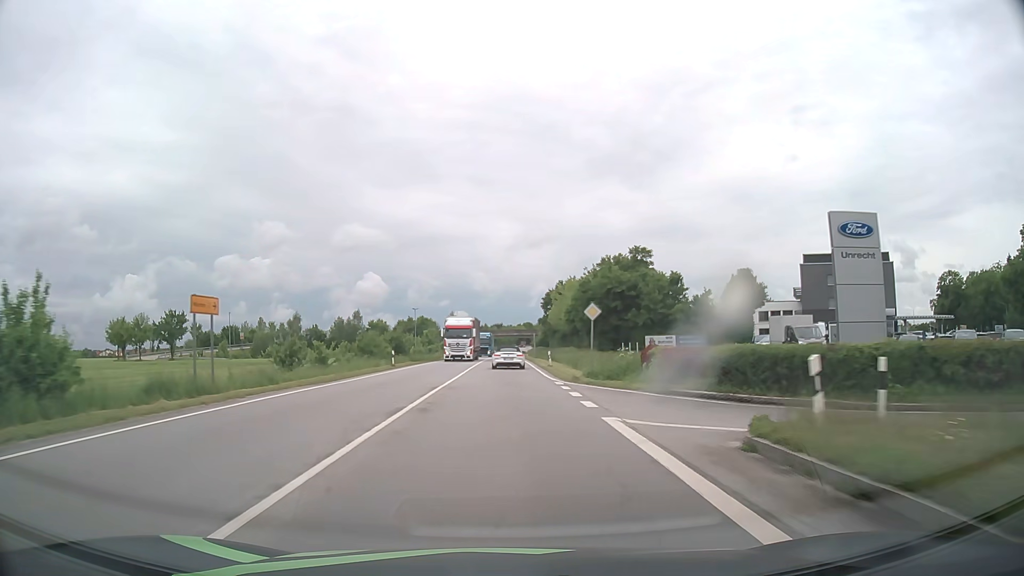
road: primary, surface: asphalt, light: Day
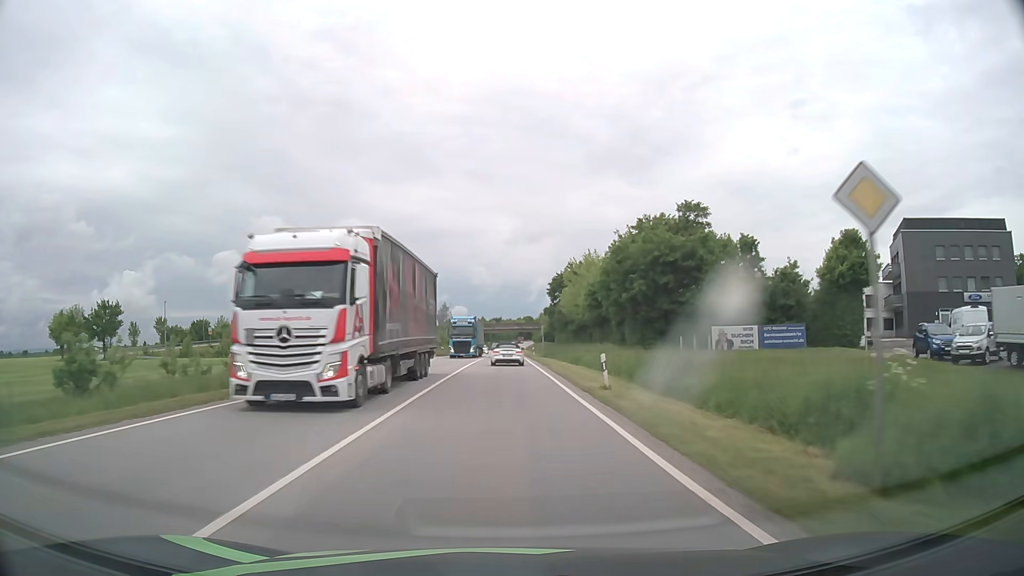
(+0.1, +24.0) m; 0°
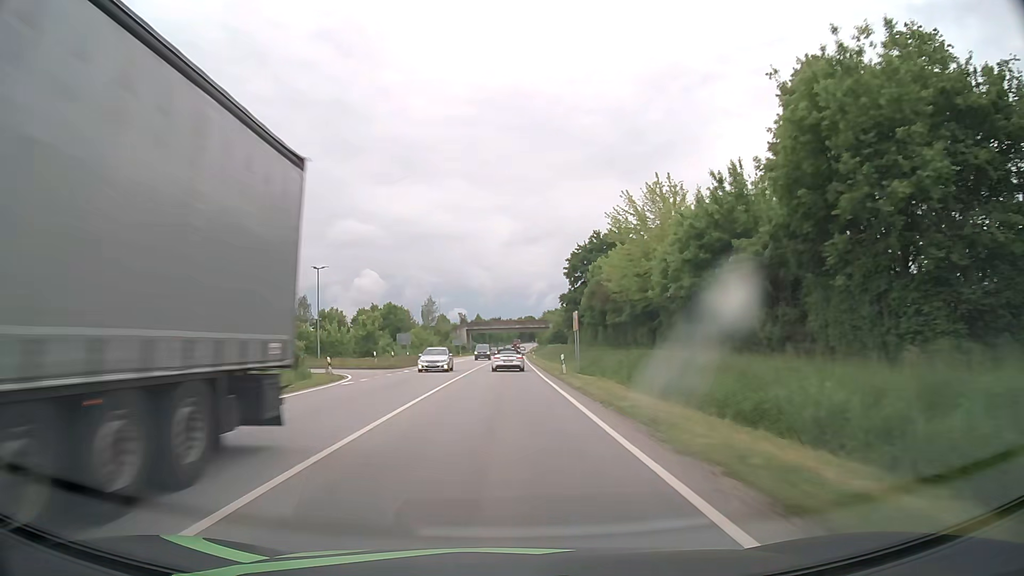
(0.0, +36.1) m; 0°
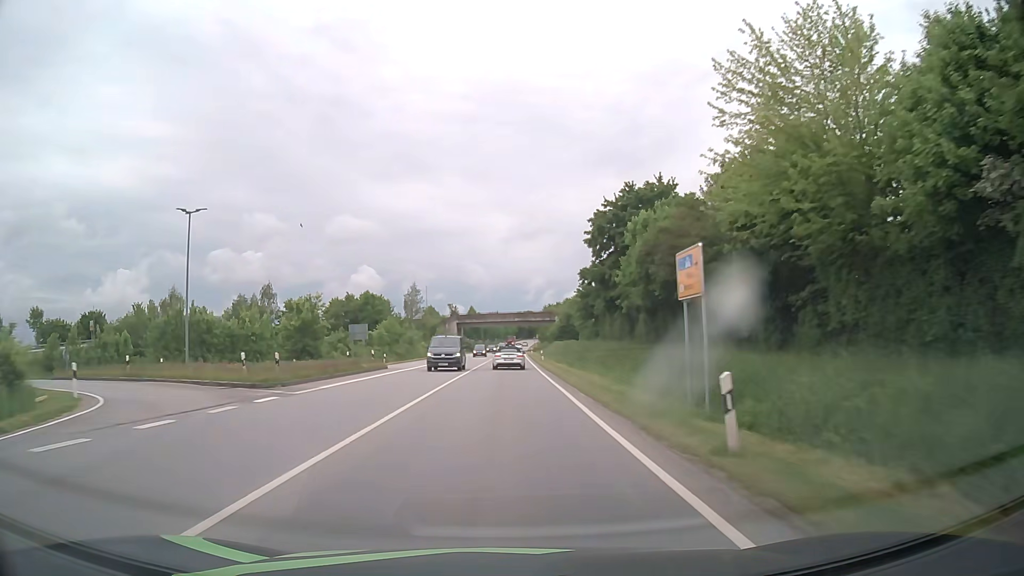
(0.0, +24.4) m; 0°
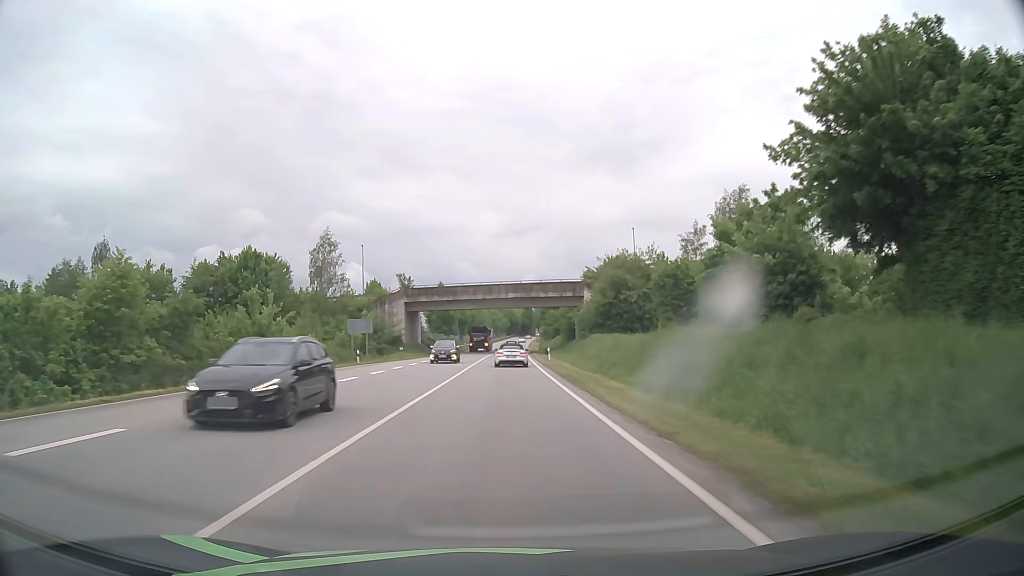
(+0.5, +61.5) m; +1°
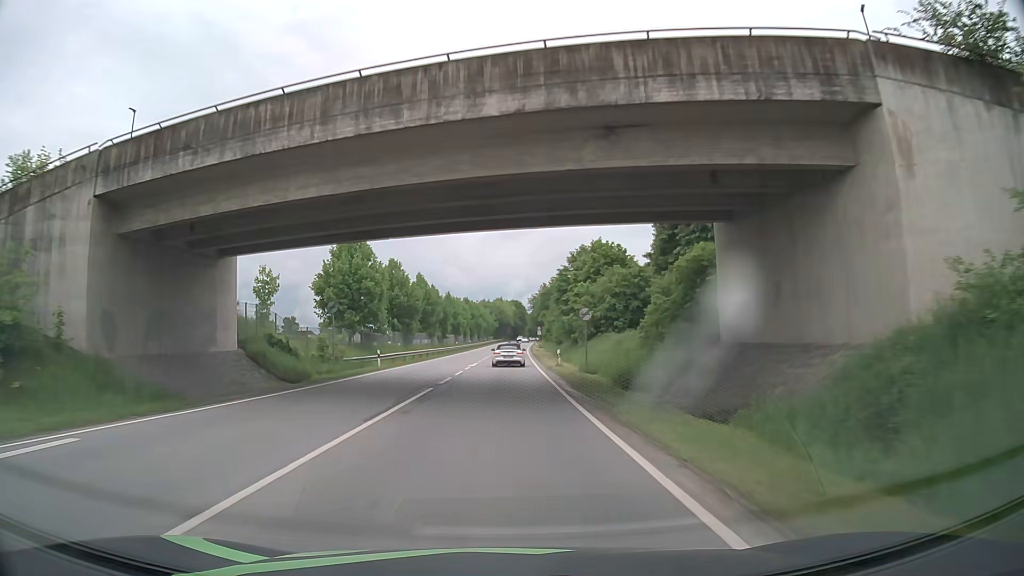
(+0.8, +60.7) m; +1°
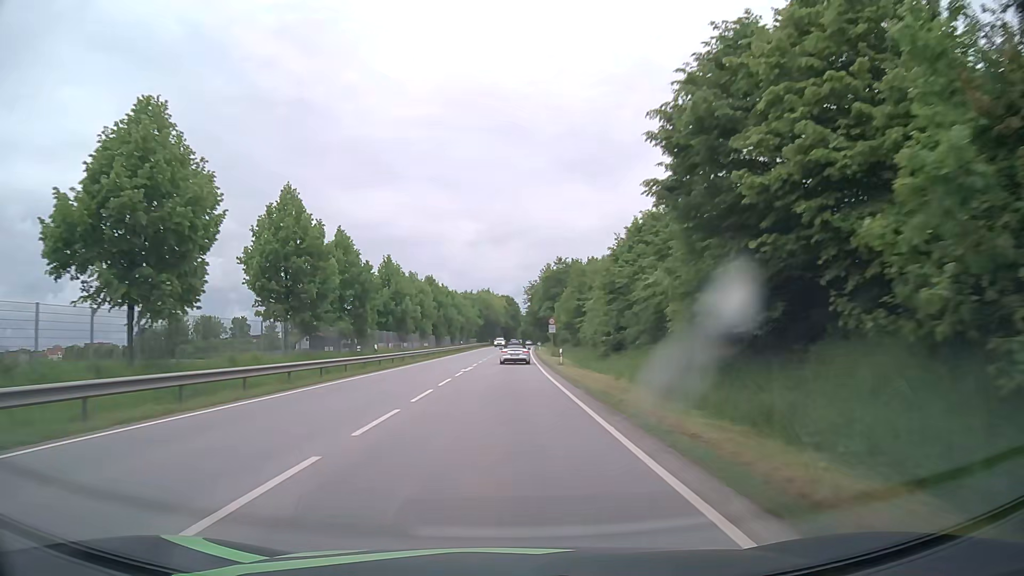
(+0.3, +49.3) m; +1°
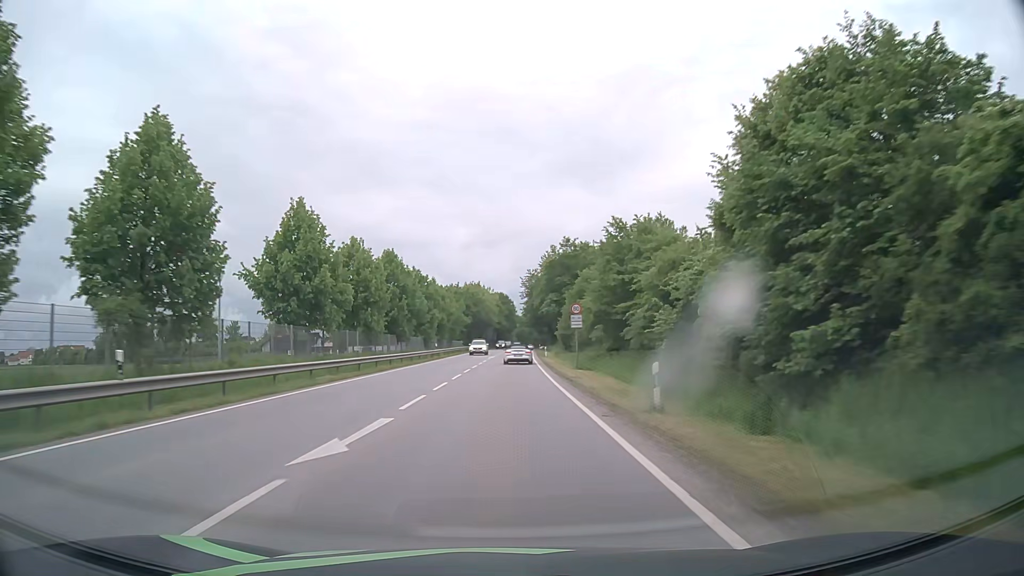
(+0.2, +25.5) m; +1°
(0, +10) (0, +20) (0, +30) (0, +40) (0, +50) (0, +60) (+1, +70) (+1, +80) (+1, +90) (+1, +100) m
